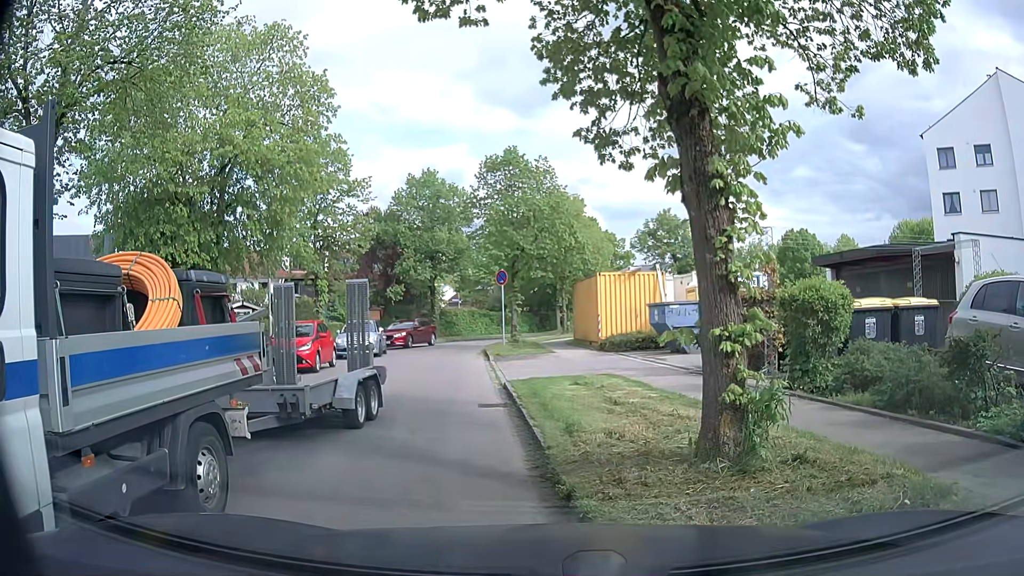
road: residential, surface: asphalt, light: Day
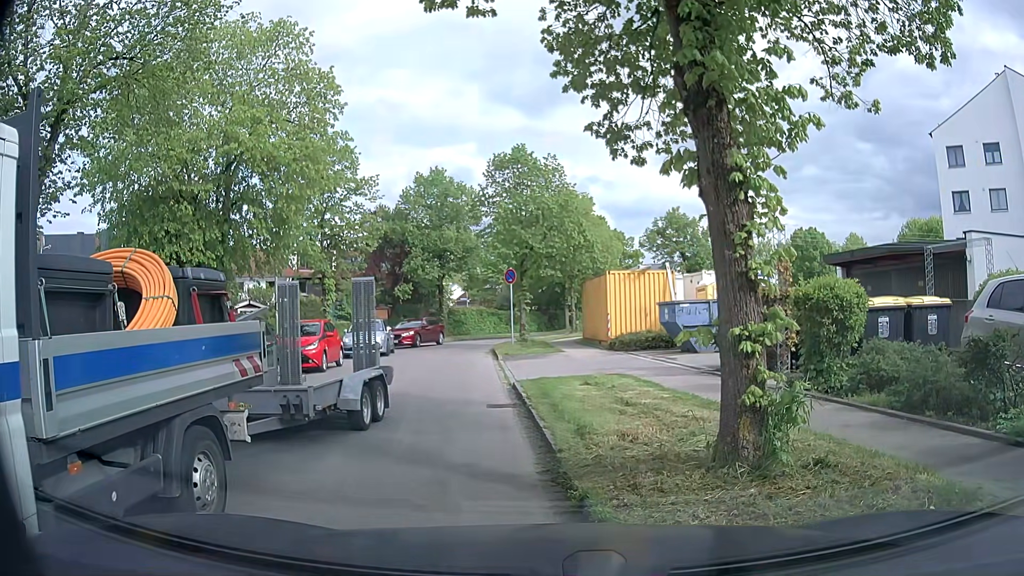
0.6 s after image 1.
(0.0, +0.2) m; 0°
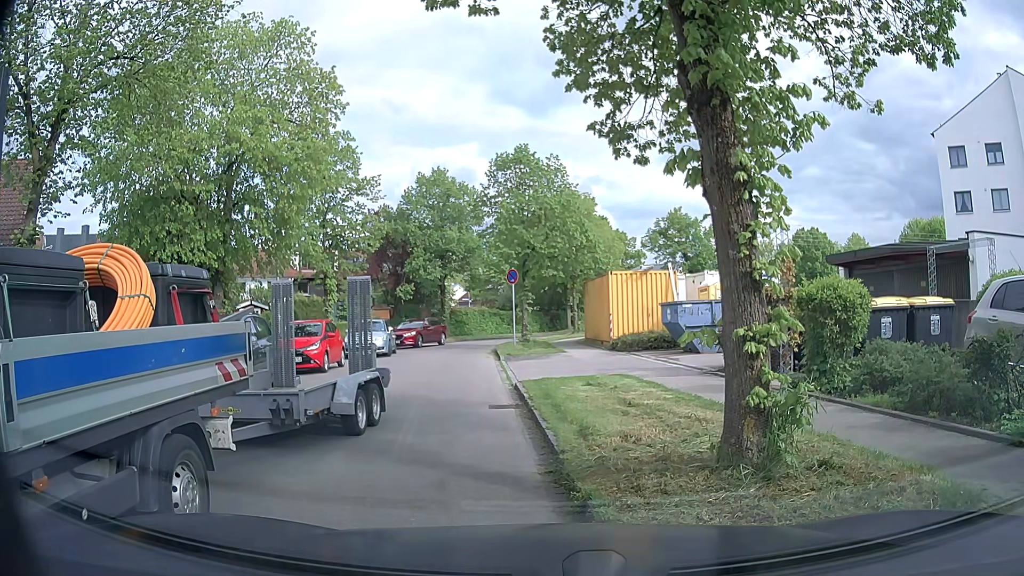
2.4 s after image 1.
(0.0, +0.1) m; 0°
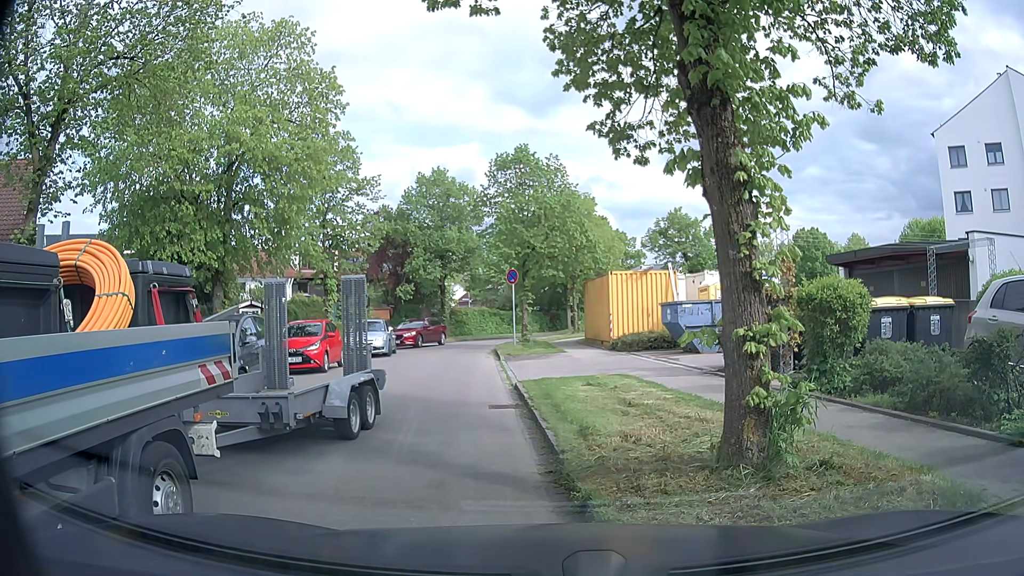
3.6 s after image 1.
(0.0, 0.0) m; 0°
